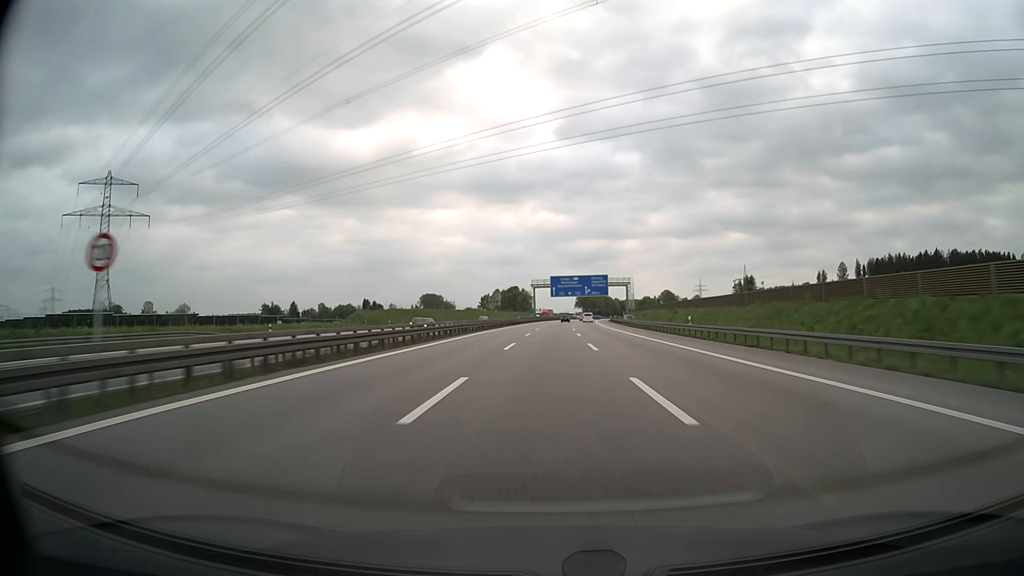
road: motorway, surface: asphalt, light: Day
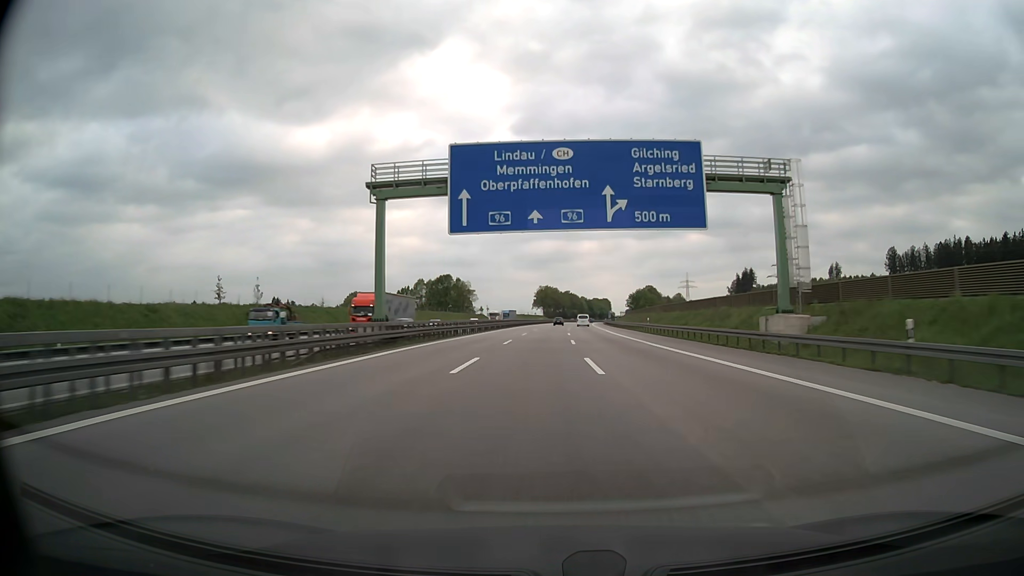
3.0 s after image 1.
(+3.5, +118.2) m; +4°
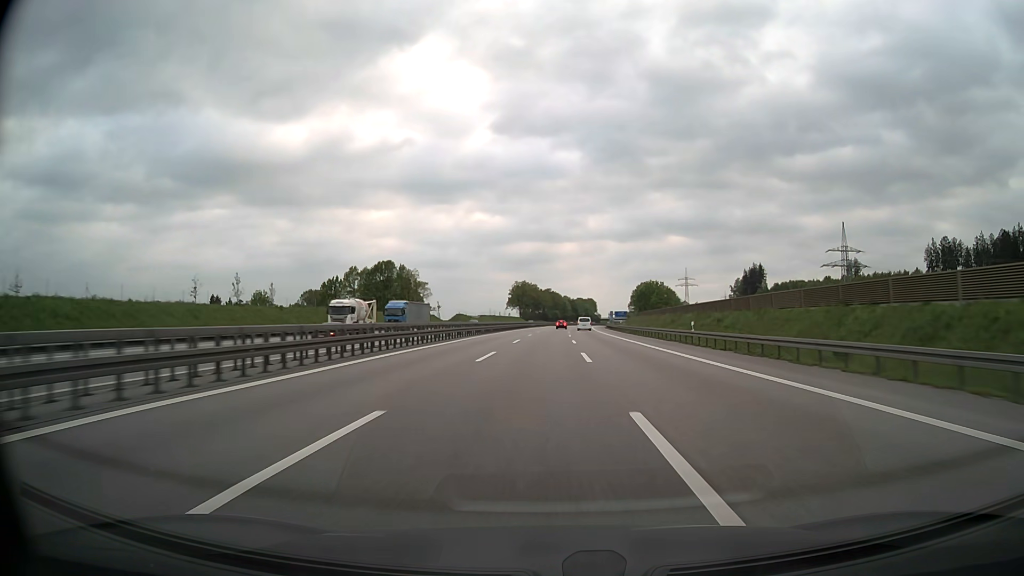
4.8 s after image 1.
(+1.0, +66.9) m; +2°
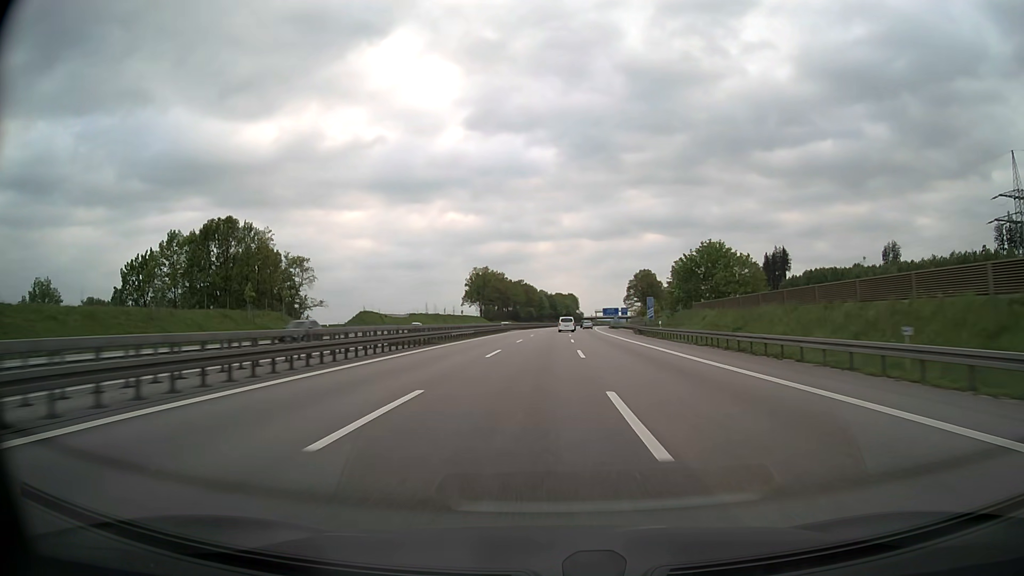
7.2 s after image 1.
(+1.8, +86.9) m; +2°
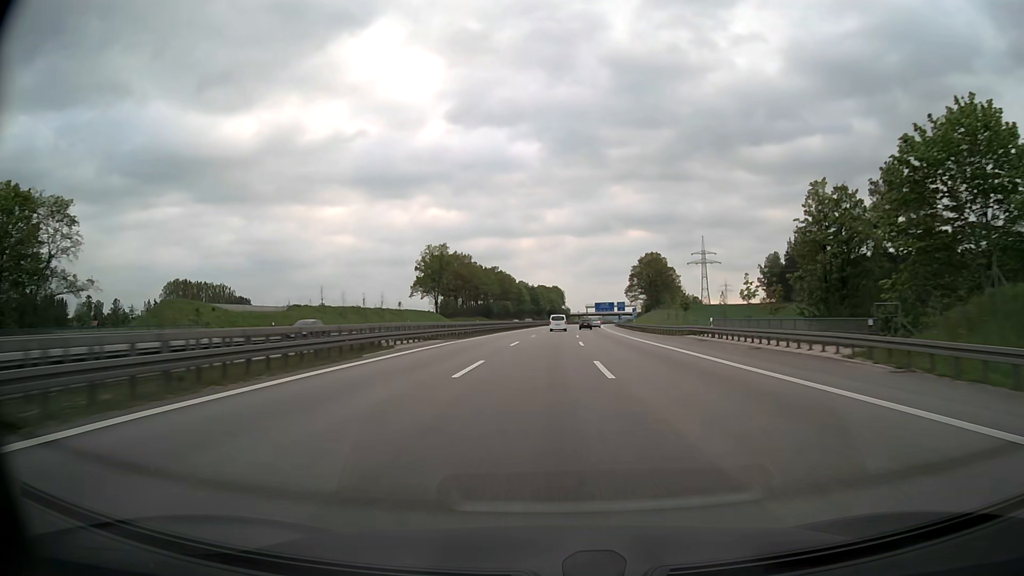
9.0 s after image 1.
(+0.7, +64.0) m; +1°
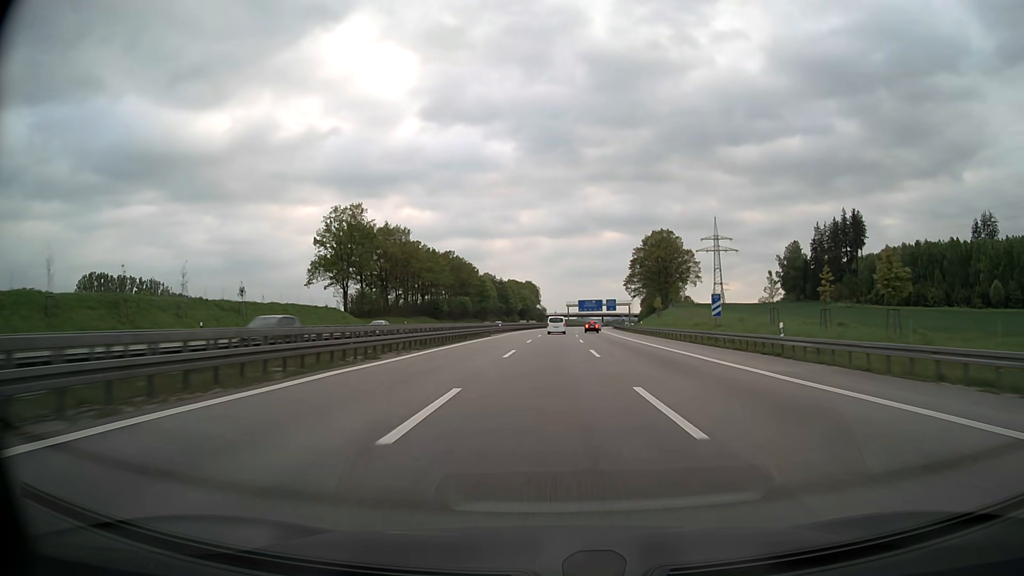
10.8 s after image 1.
(+1.0, +62.5) m; +2°
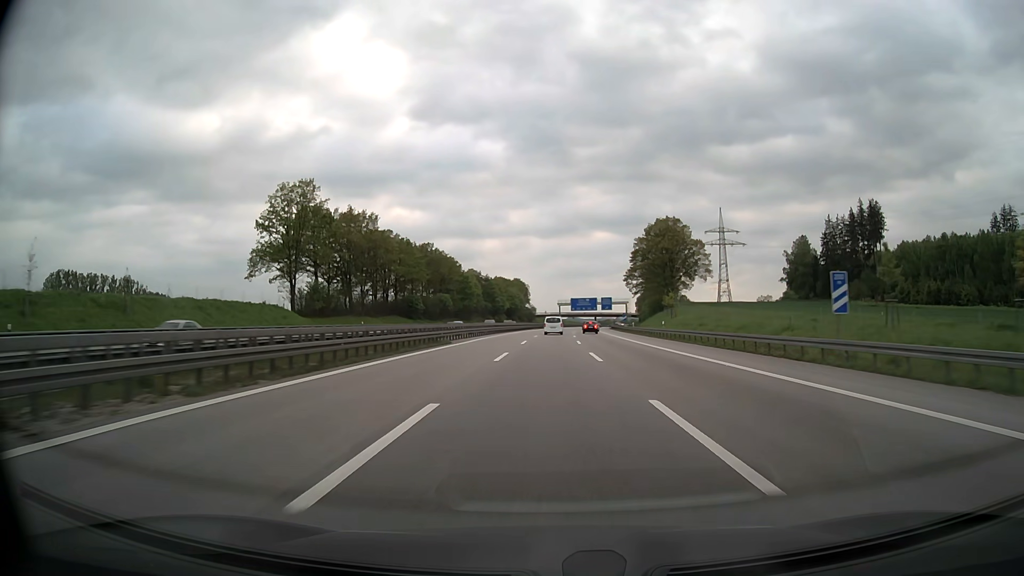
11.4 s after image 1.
(+0.2, +20.6) m; +1°
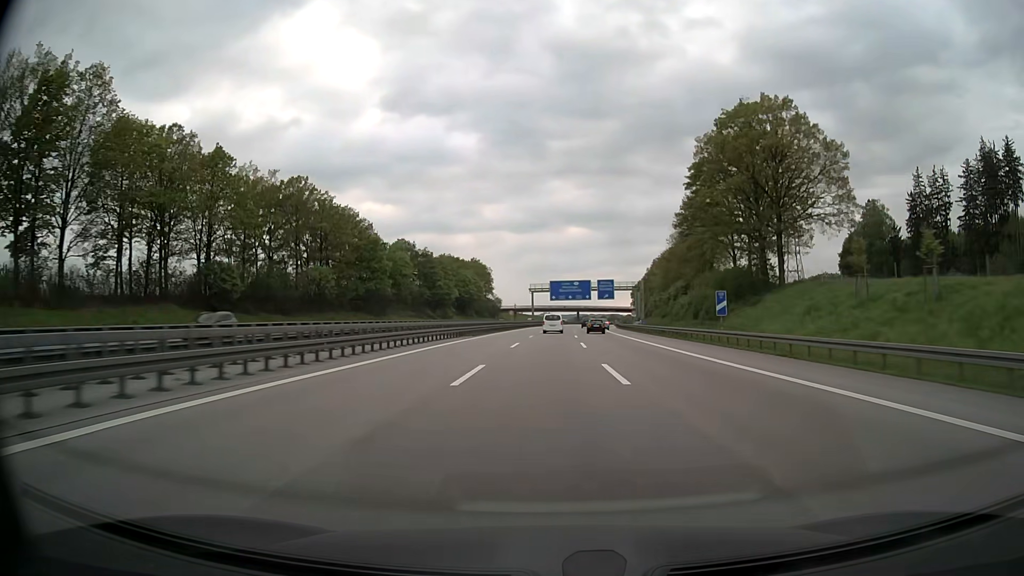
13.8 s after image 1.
(+1.7, +81.0) m; +2°
(0, +10) (0, +20) (0, +30) (0, +40) (+1, +50) (+1, +60) (+1, +70) (+2, +80) (+2, +90) (+2, +100) m
